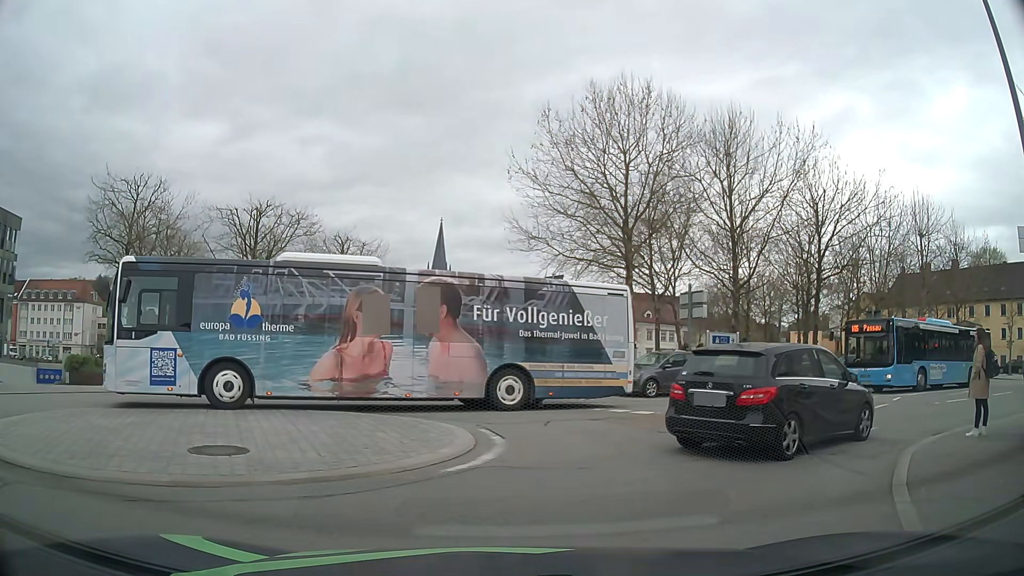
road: residential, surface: asphalt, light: Day
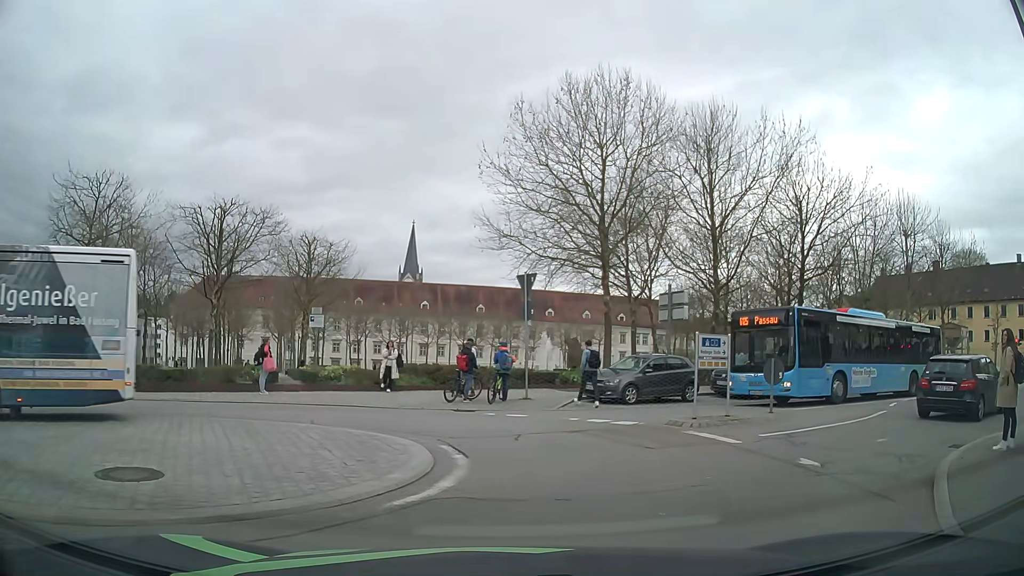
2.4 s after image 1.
(0.0, +1.6) m; +2°
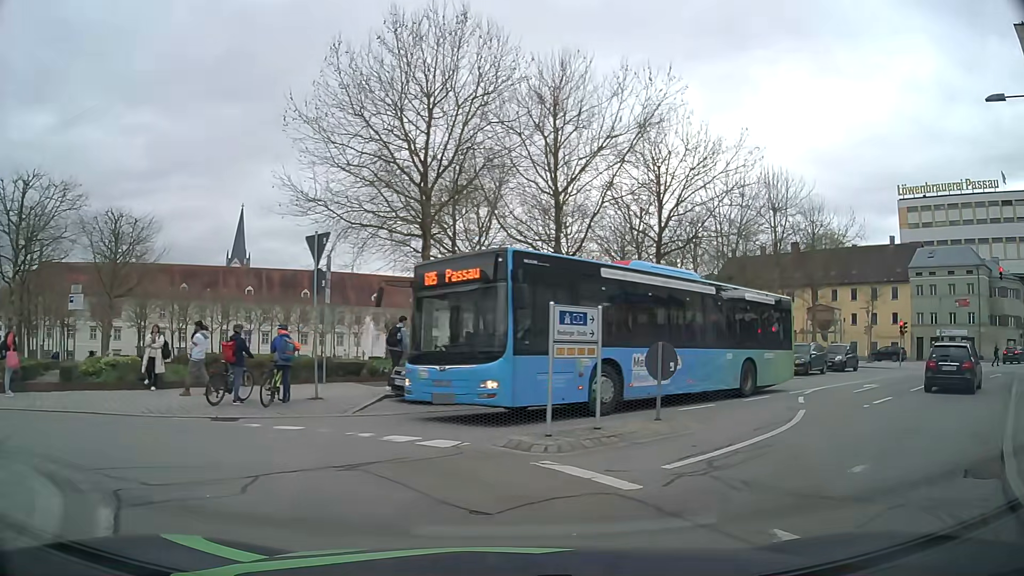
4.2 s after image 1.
(+0.4, +4.8) m; +14°
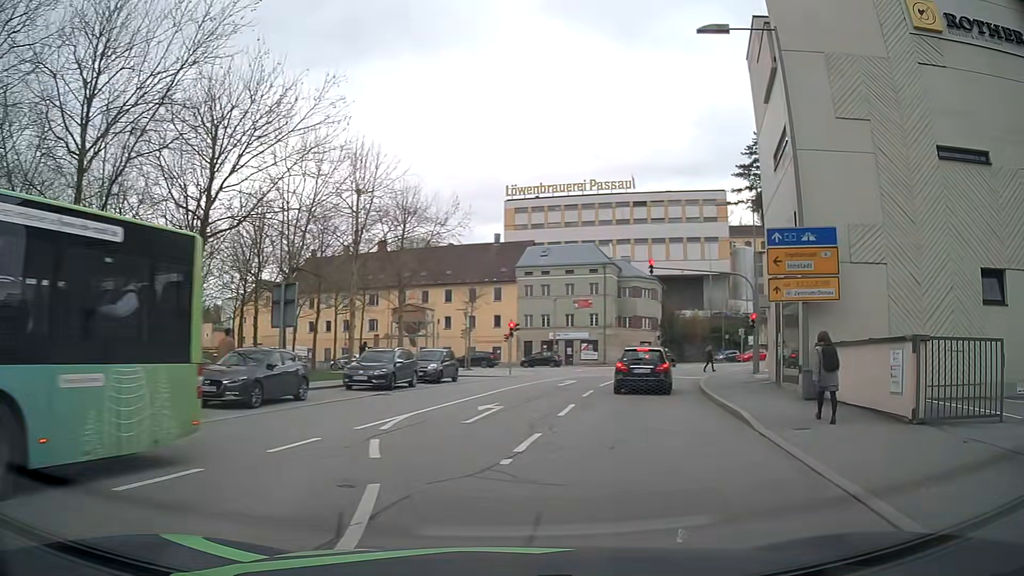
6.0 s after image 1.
(+2.1, +7.2) m; +37°
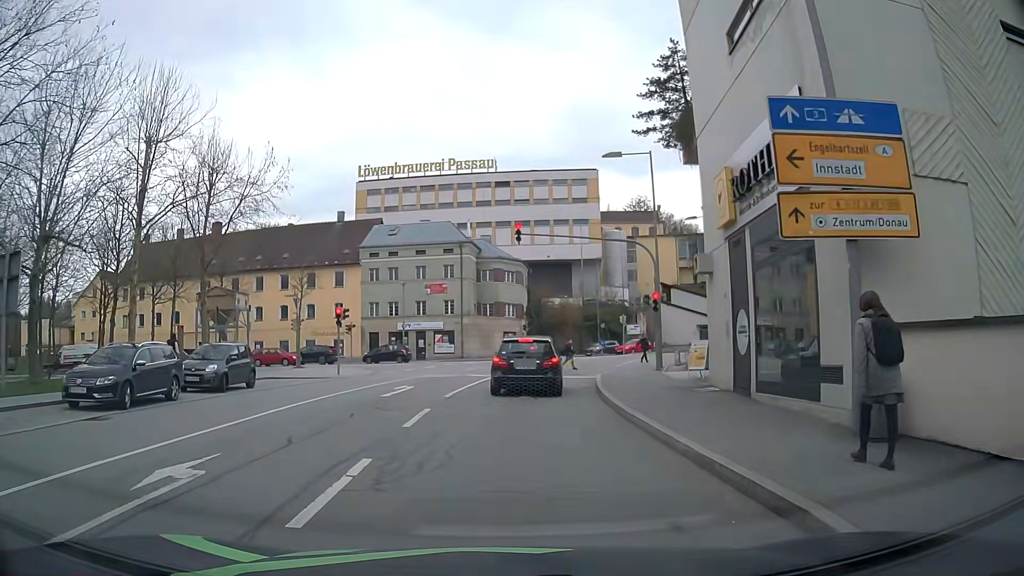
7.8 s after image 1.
(+0.9, +9.1) m; +10°
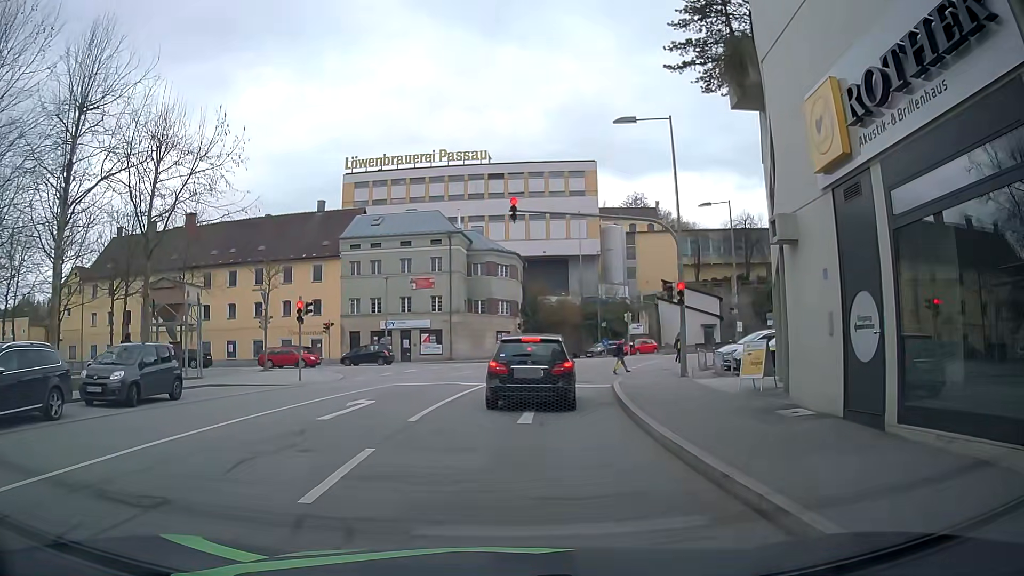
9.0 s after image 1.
(0.0, +5.2) m; 0°
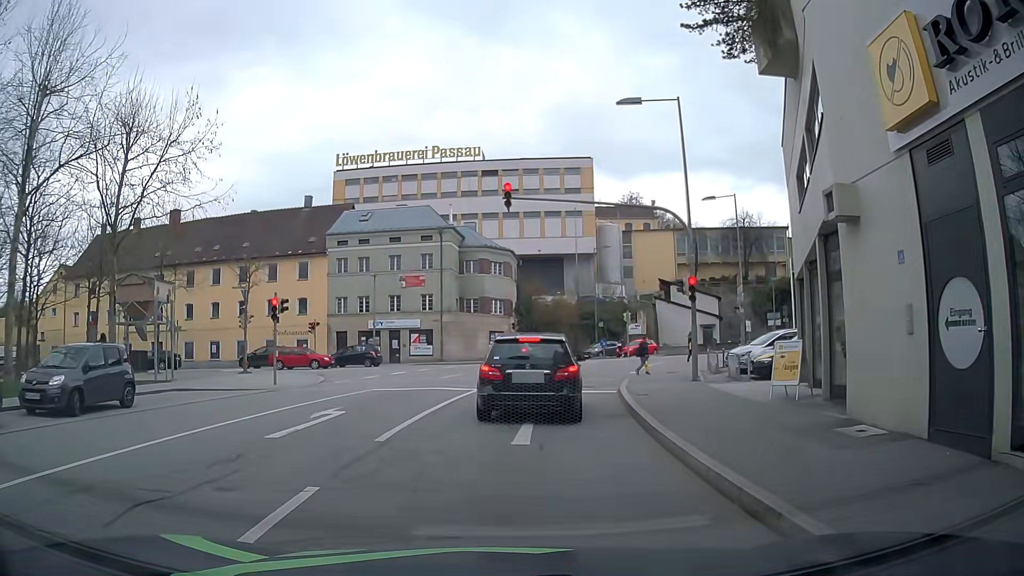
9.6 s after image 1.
(0.0, +2.3) m; 0°
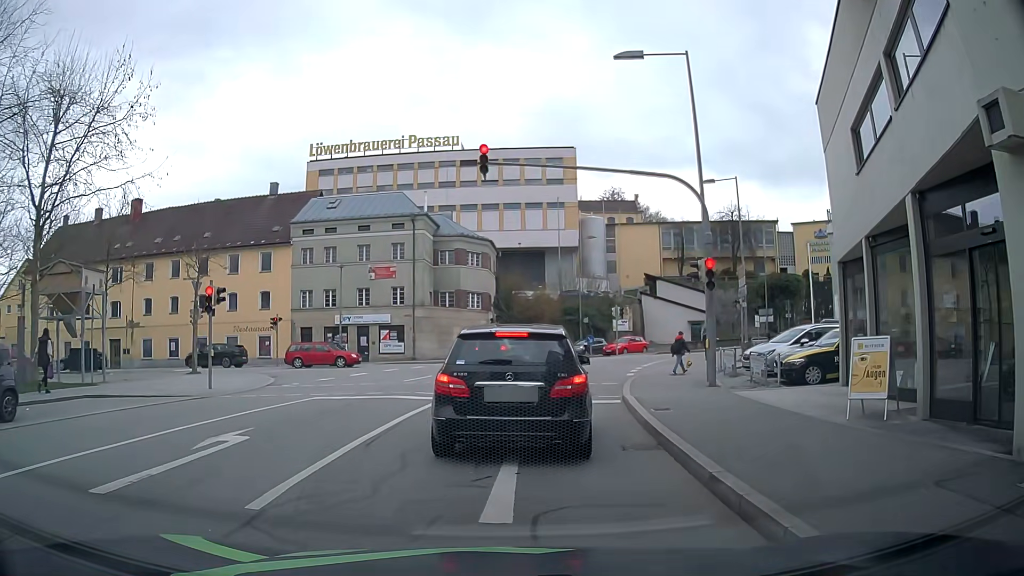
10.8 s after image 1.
(0.0, +4.0) m; +1°
